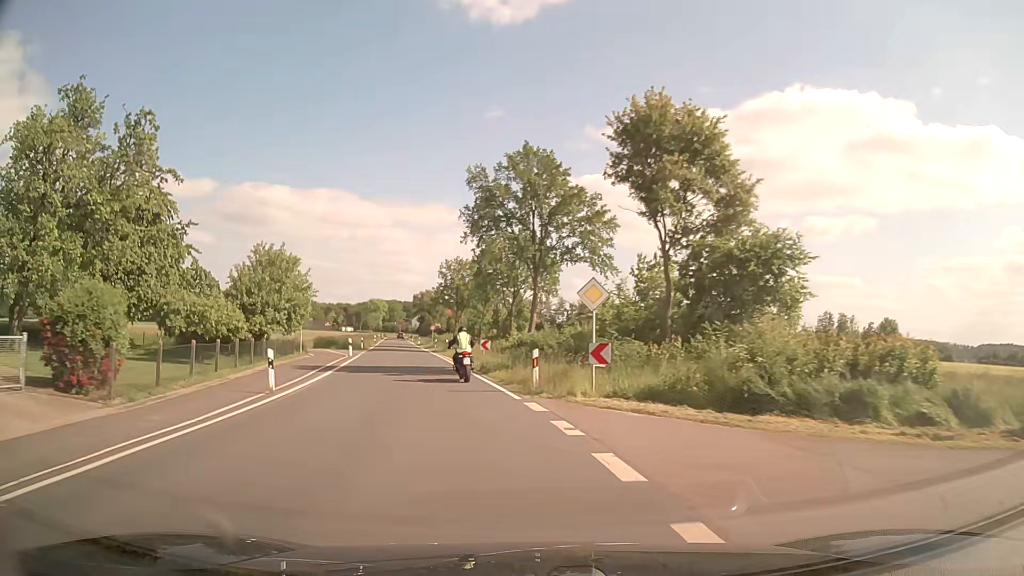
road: secondary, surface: asphalt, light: Day
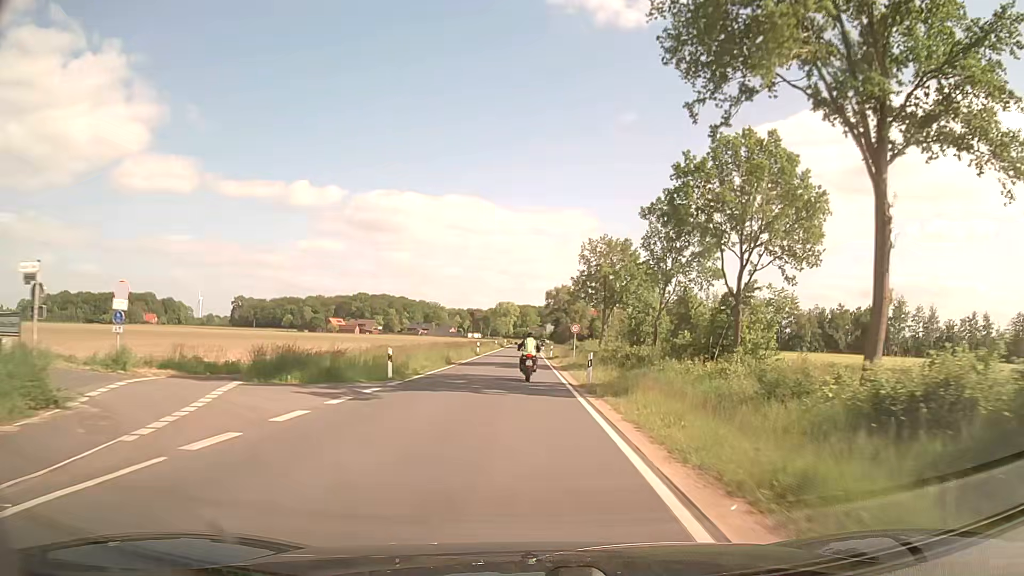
(-5.9, +37.6) m; -12°
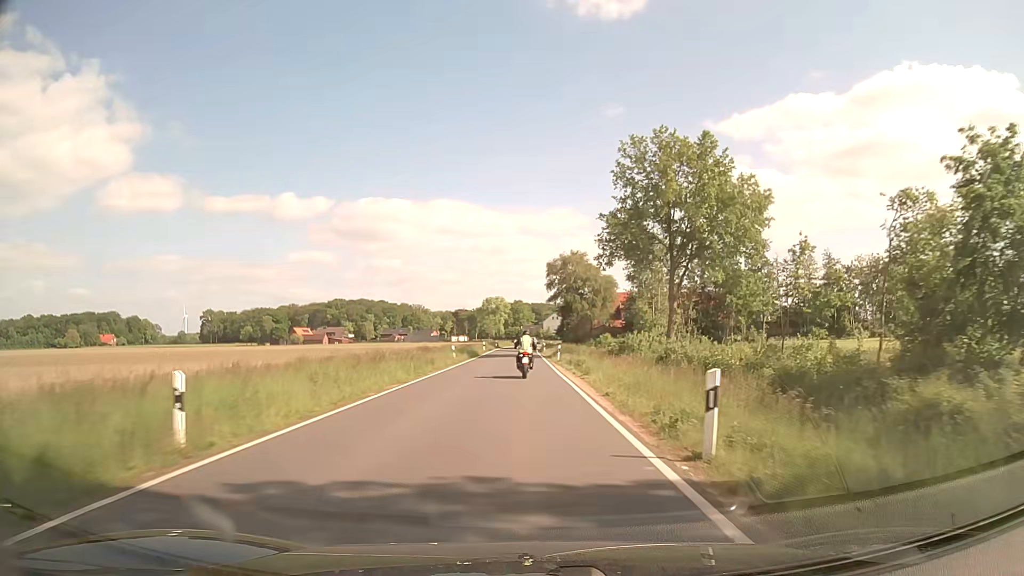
(-0.2, +51.8) m; 0°
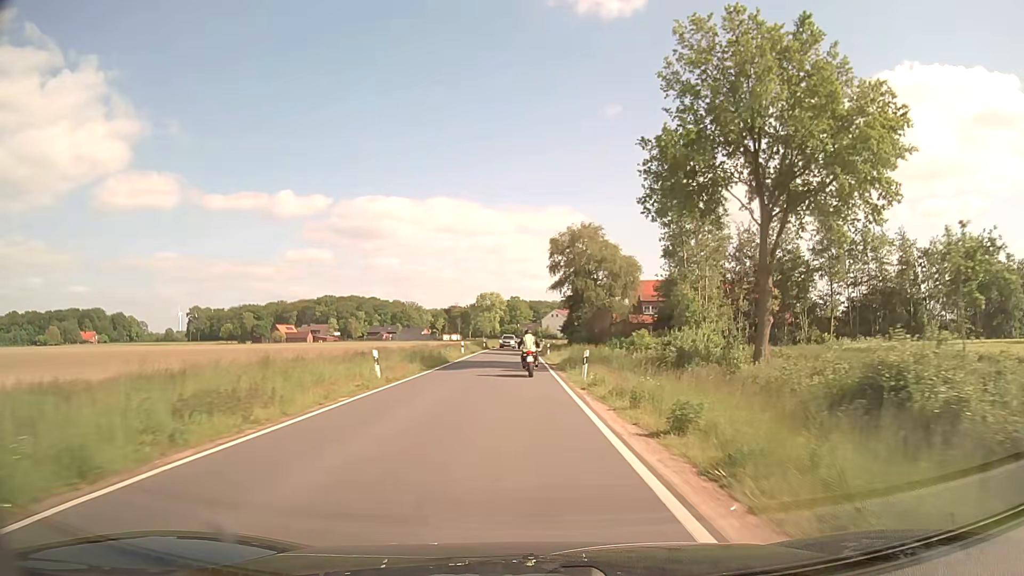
(0.0, +21.2) m; 0°
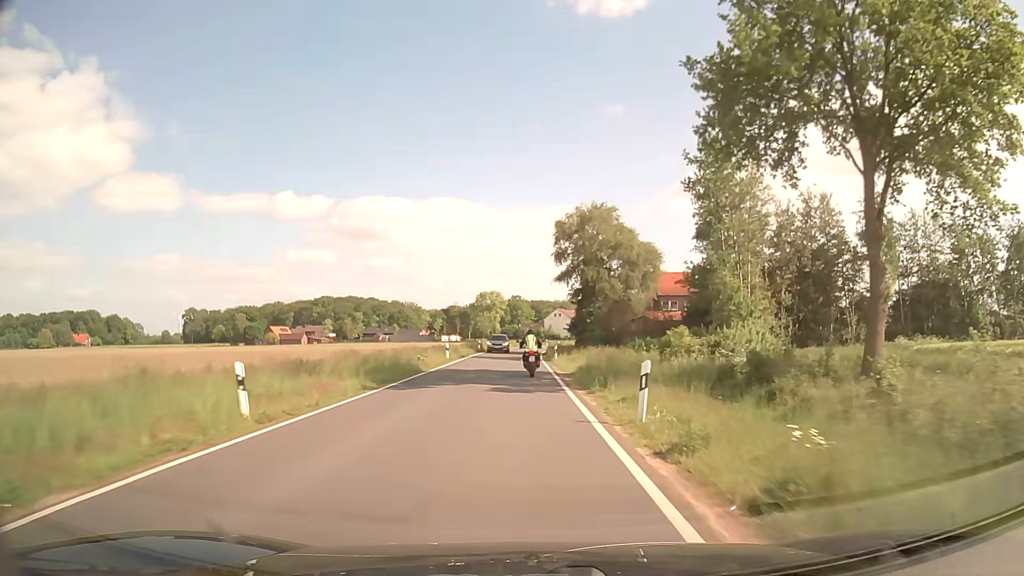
(0.0, +10.5) m; 0°
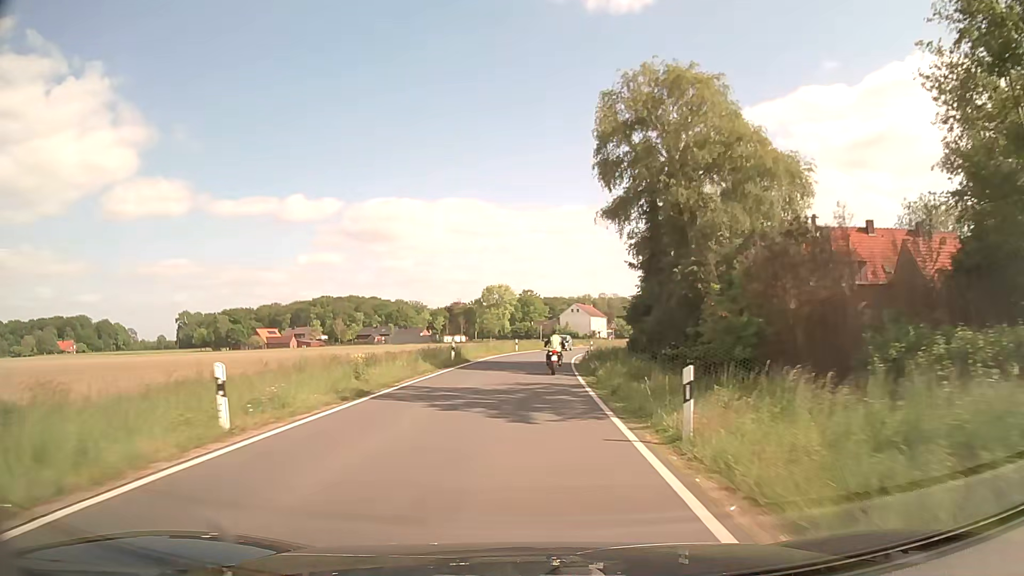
(-0.3, +31.1) m; -1°
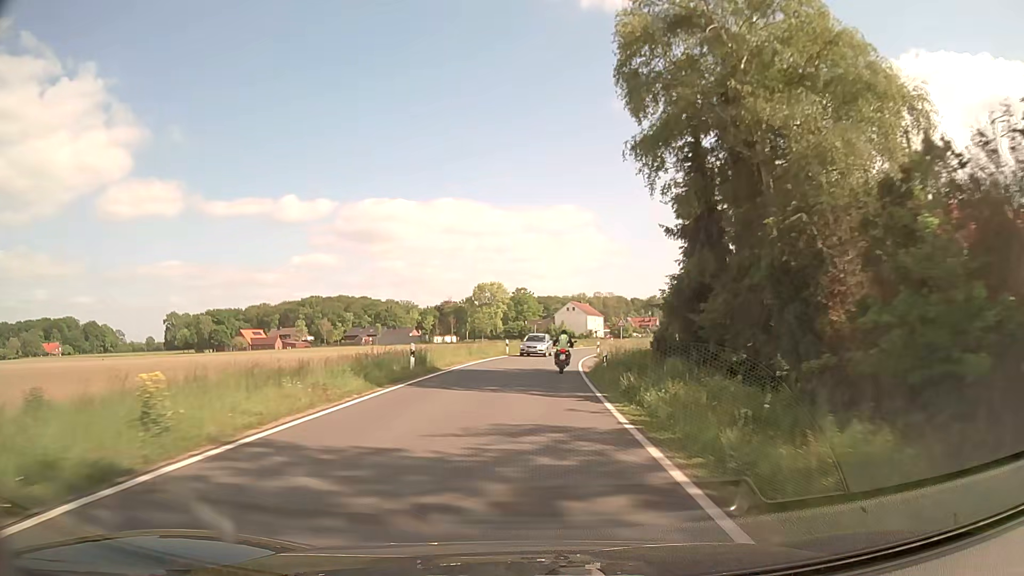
(0.0, +10.2) m; 0°
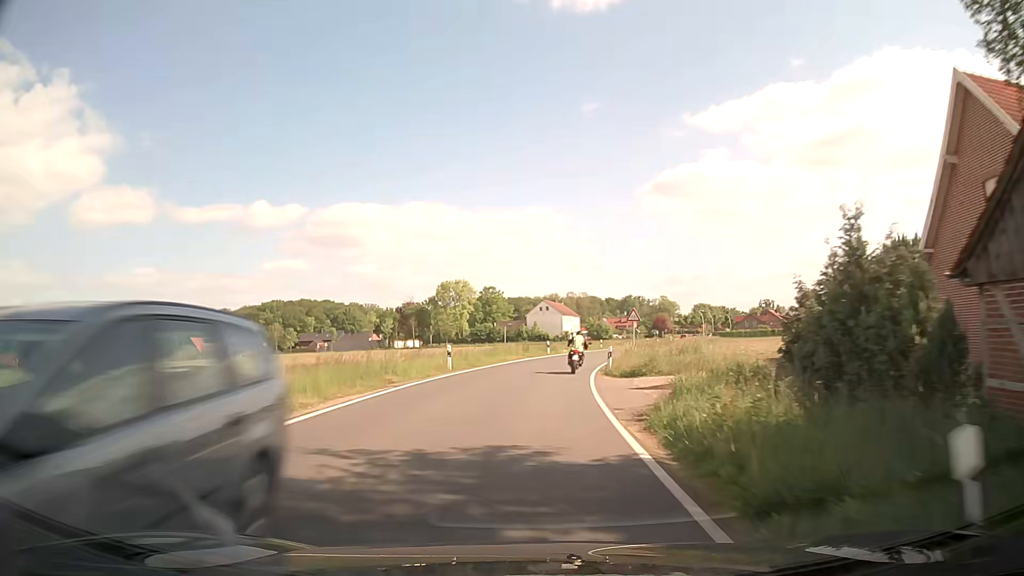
(+0.4, +20.7) m; +3°
(0, +10) (+1, +20) (+2, +30) (+3, +40) (+5, +50) (+8, +59) (+10, +69) (+13, +79) (+16, +88) (+19, +98) m
